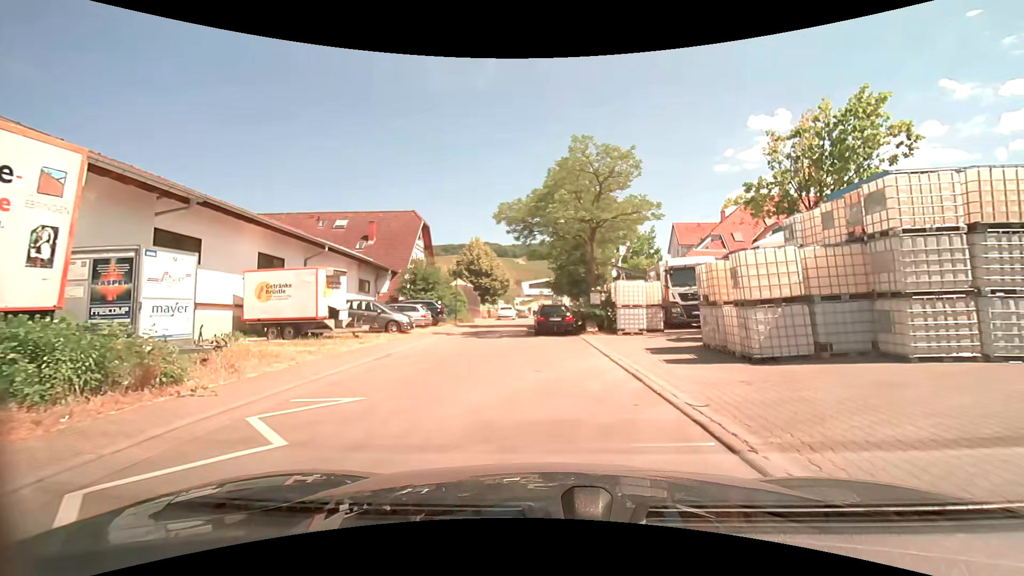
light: Day
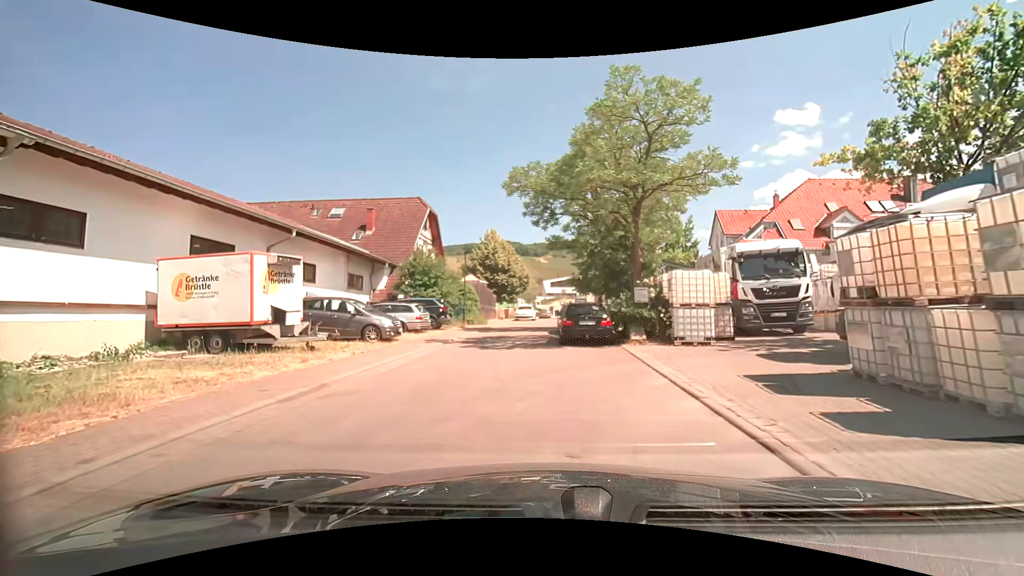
(-0.2, +5.6) m; -3°
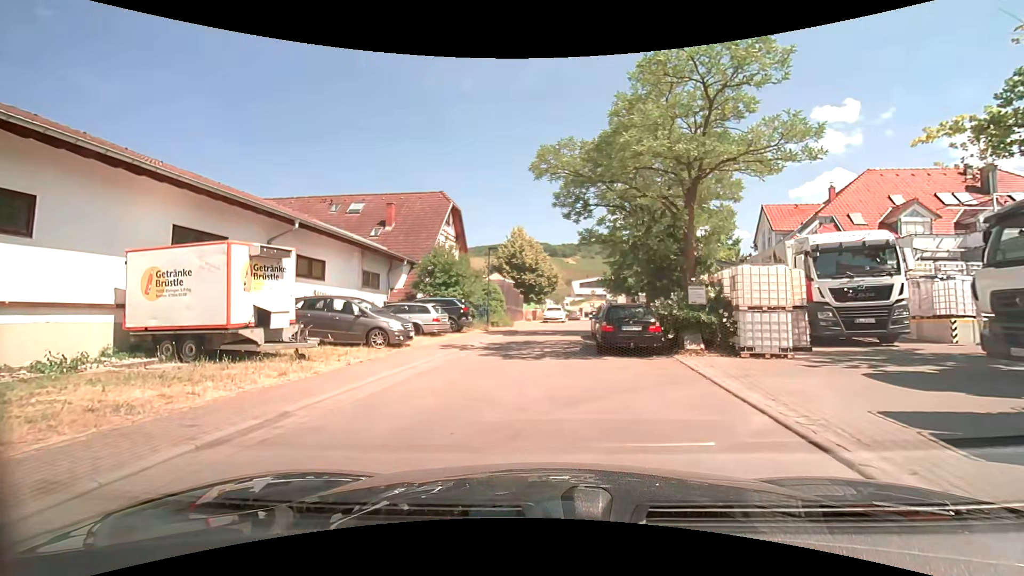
(-0.1, +2.5) m; -4°
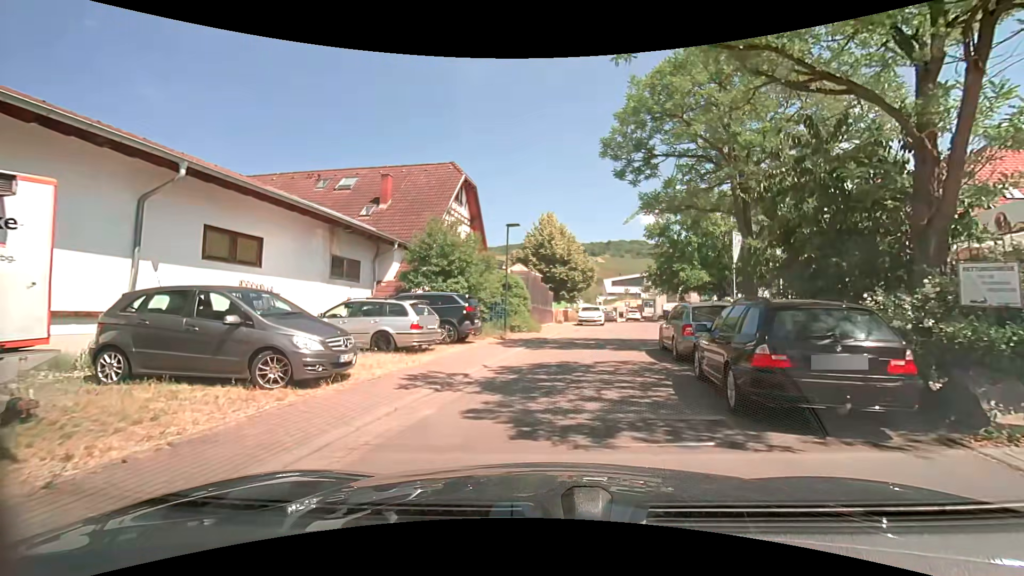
(-0.3, +7.6) m; -3°
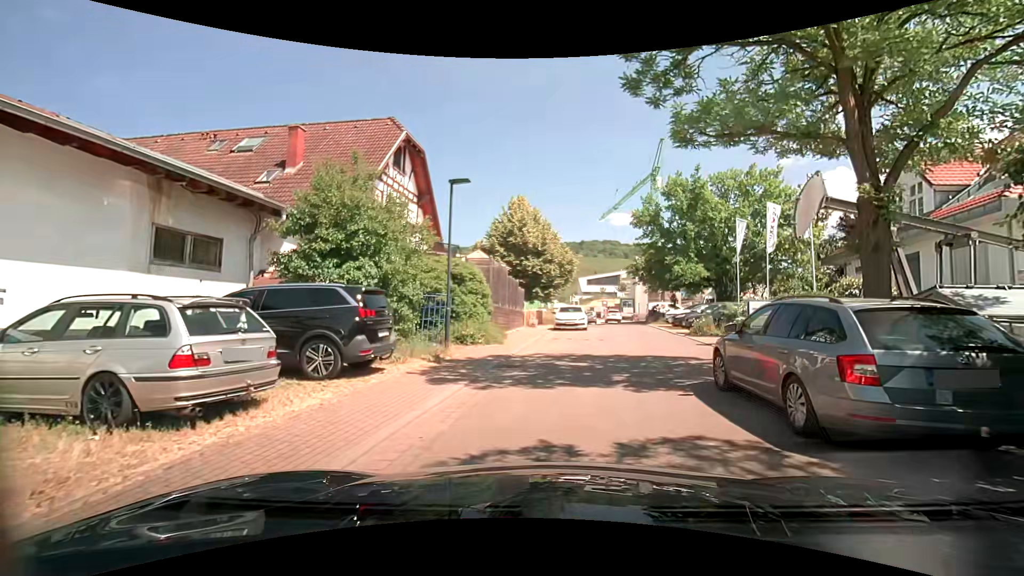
(+0.2, +7.0) m; +2°
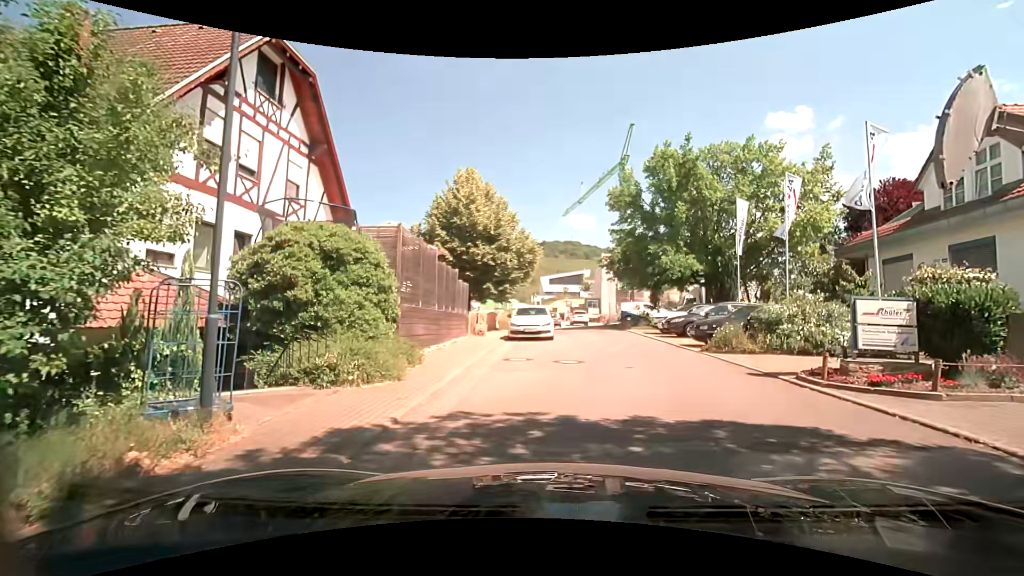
(+0.4, +7.7) m; +5°
